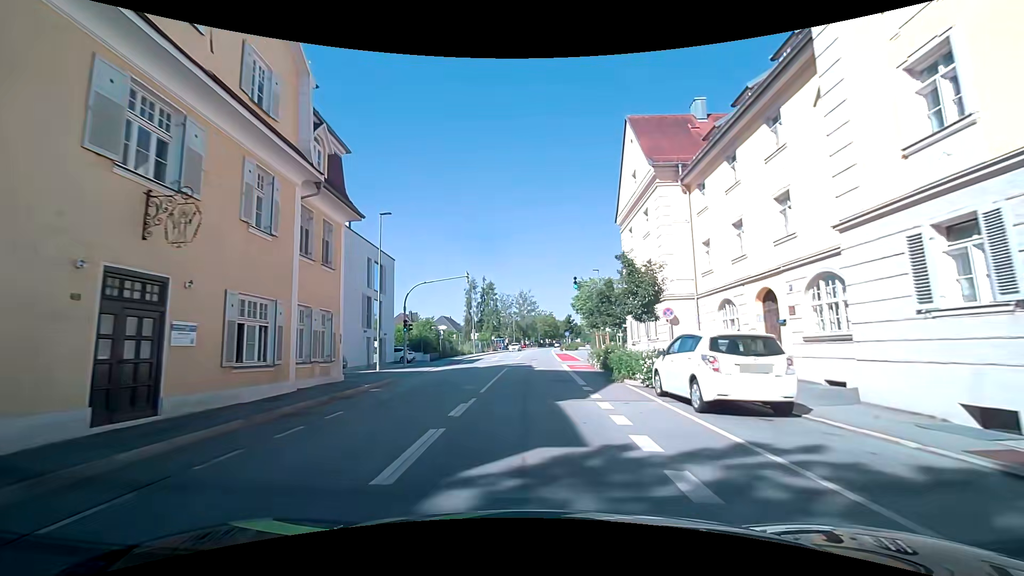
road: tertiary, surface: asphalt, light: Day
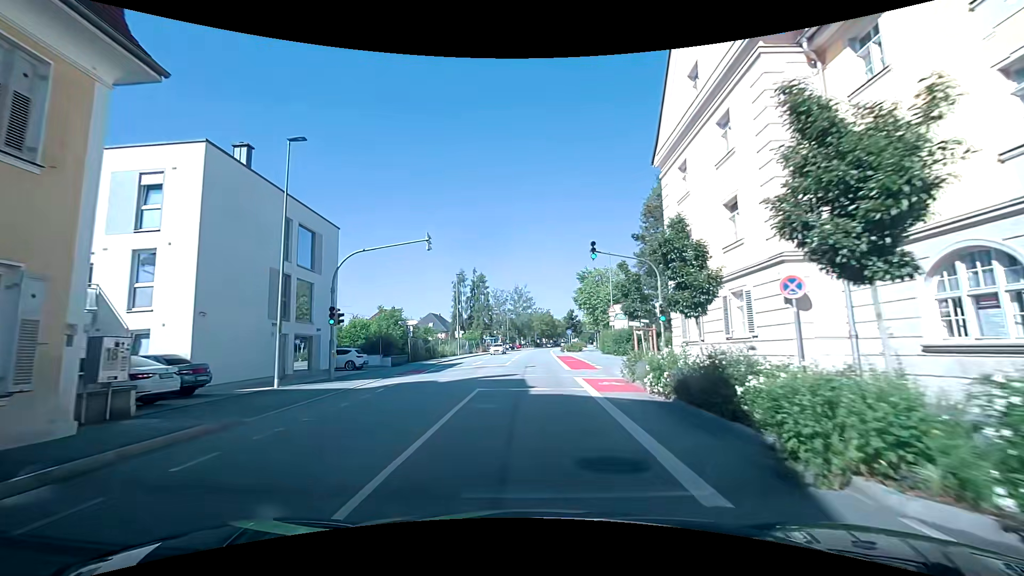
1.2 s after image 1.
(+0.1, +12.0) m; 0°
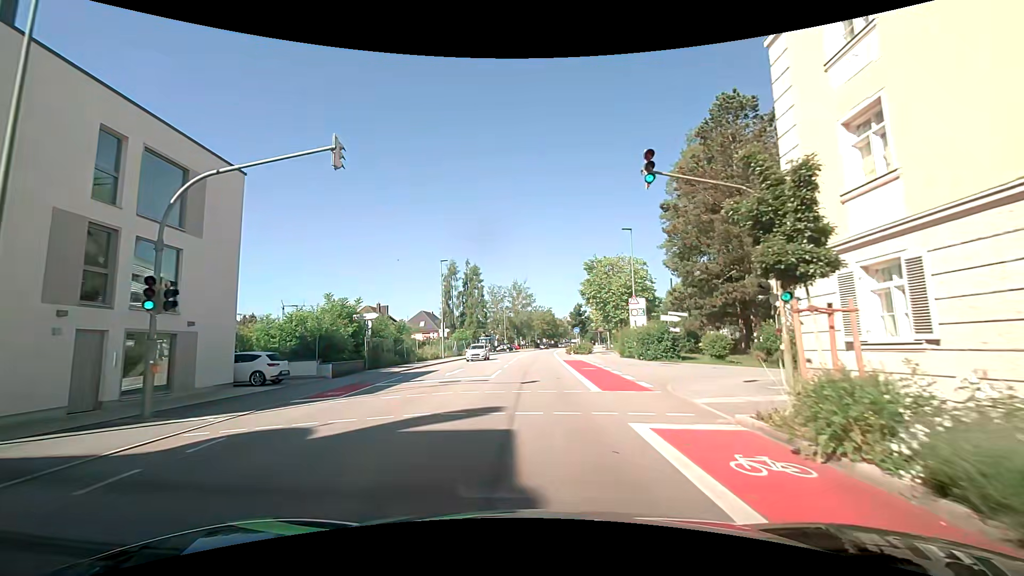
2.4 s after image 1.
(0.0, +10.7) m; 0°
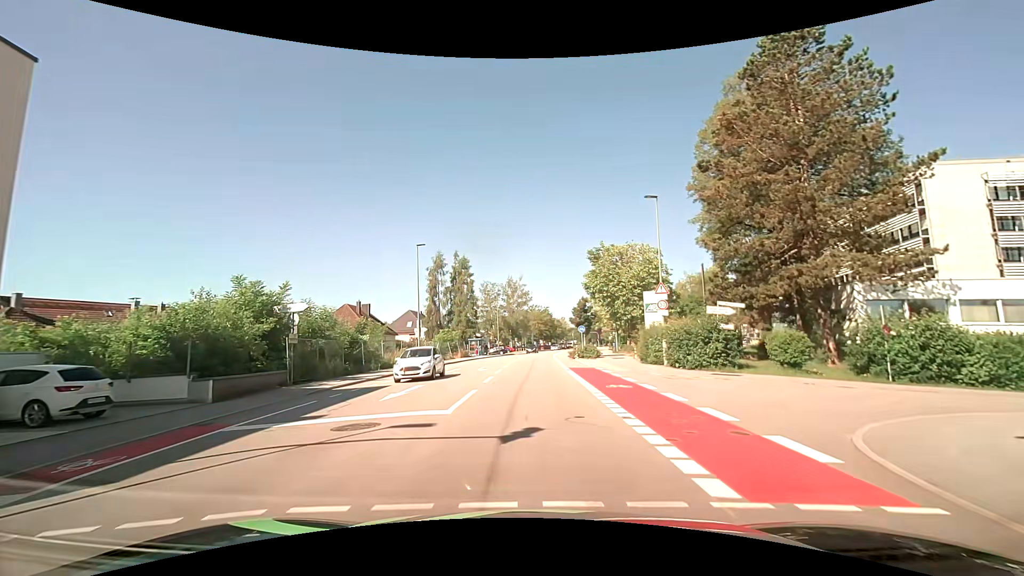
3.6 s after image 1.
(+0.1, +9.2) m; +1°
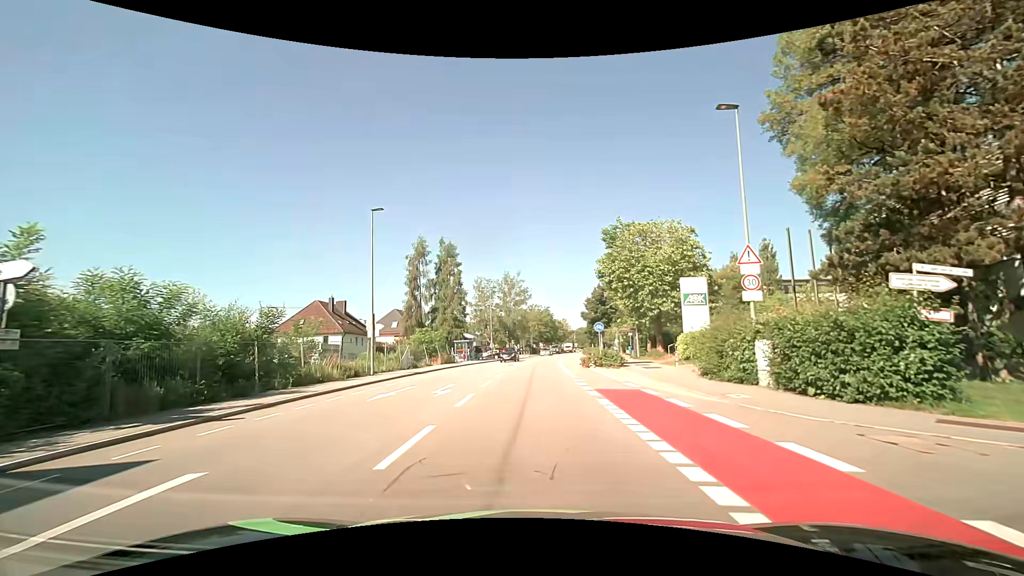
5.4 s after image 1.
(+0.1, +12.1) m; 0°
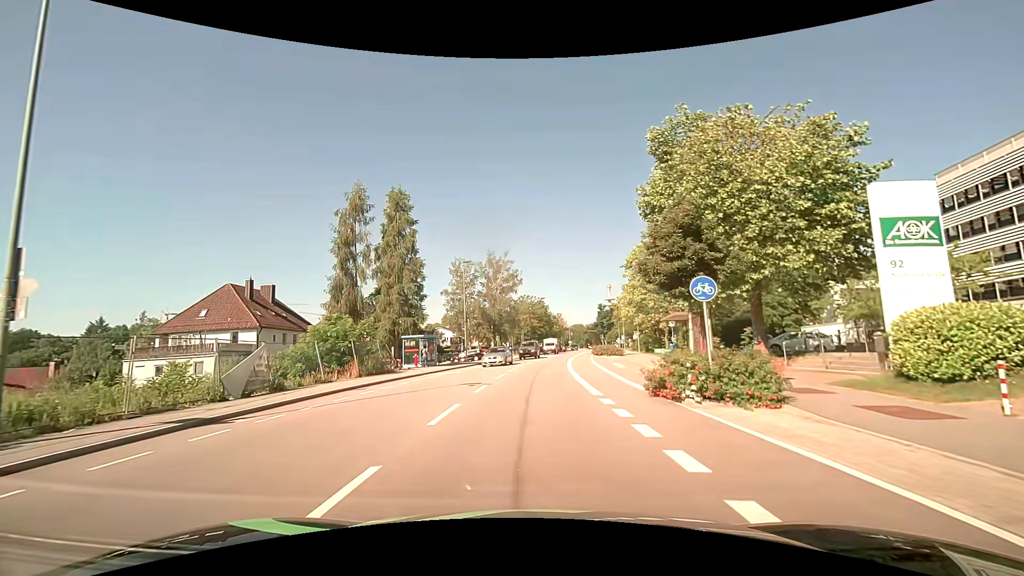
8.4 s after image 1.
(0.0, +21.0) m; +1°
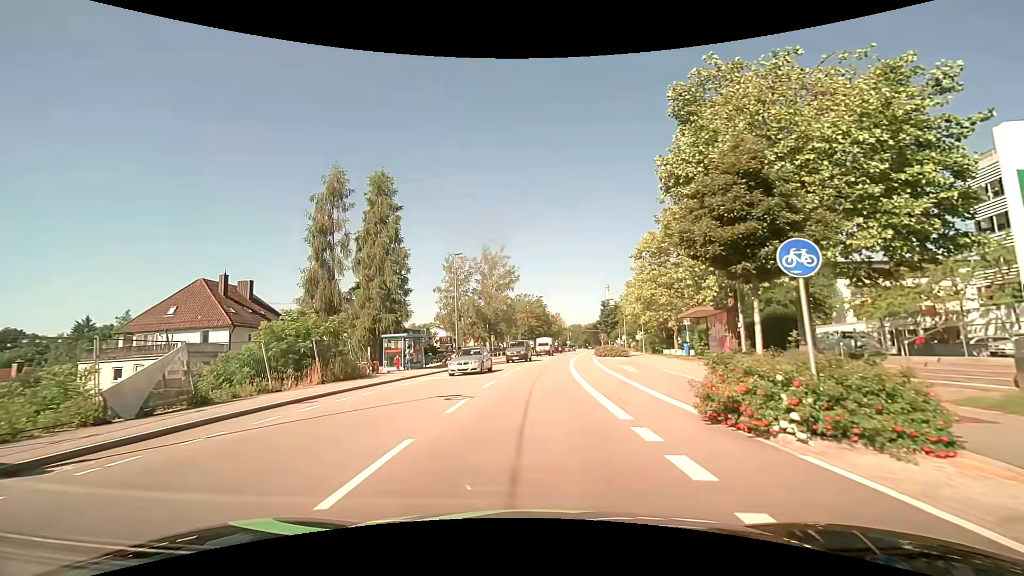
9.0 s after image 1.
(0.0, +4.4) m; +1°
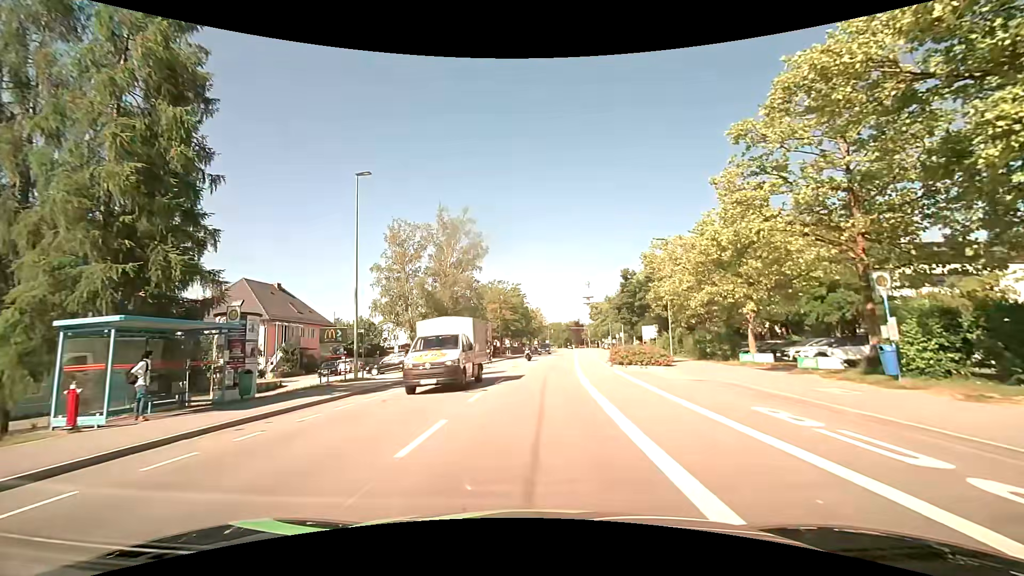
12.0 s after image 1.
(+0.3, +21.7) m; +2°
(0, +10) (0, +20) (+1, +30) (+2, +40) (+3, +50) (+4, +60) (+5, +70) (+6, +80) (+7, +90) (+8, +100) m
